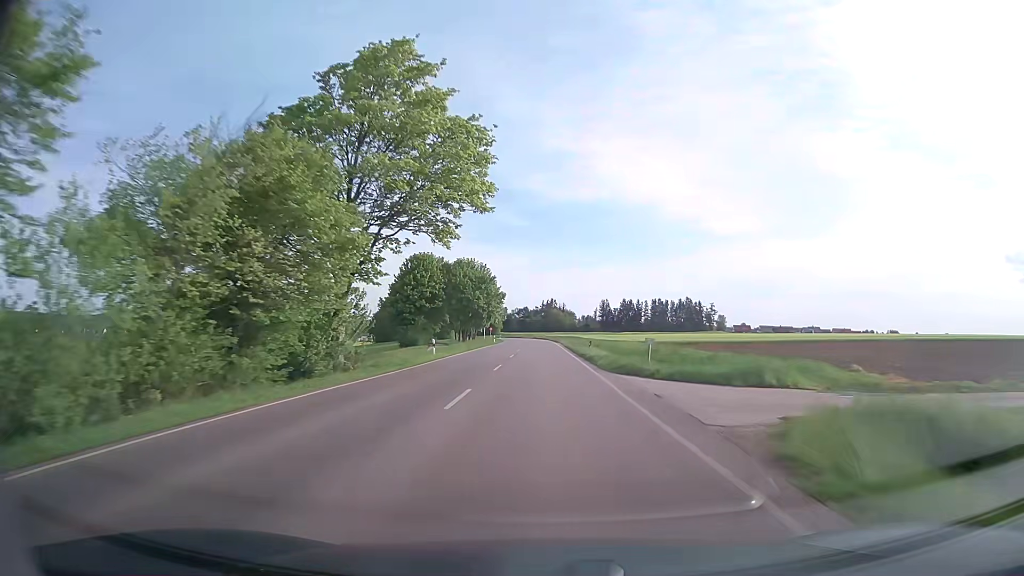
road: secondary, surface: asphalt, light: Day
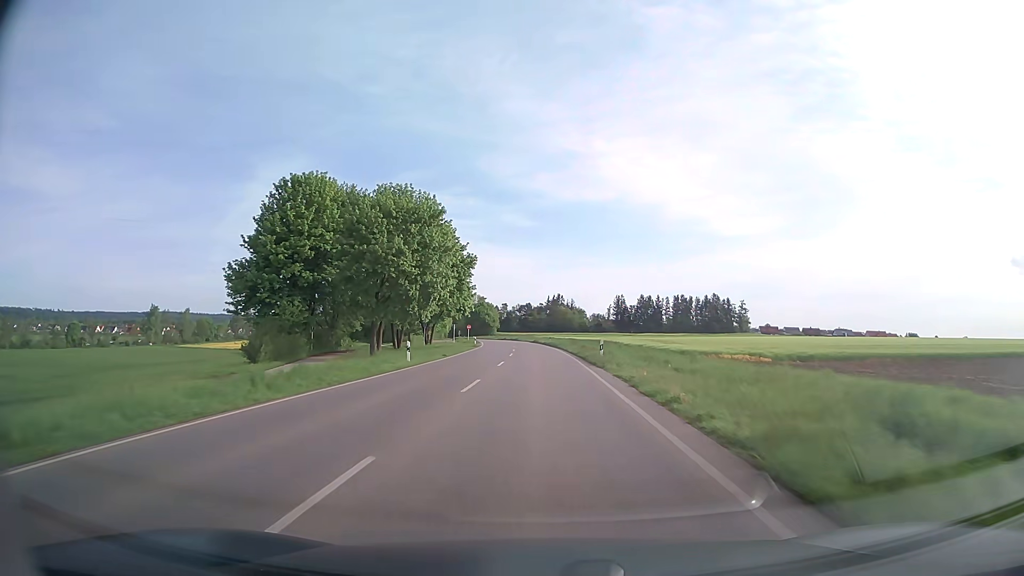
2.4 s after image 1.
(-0.2, +57.0) m; 0°
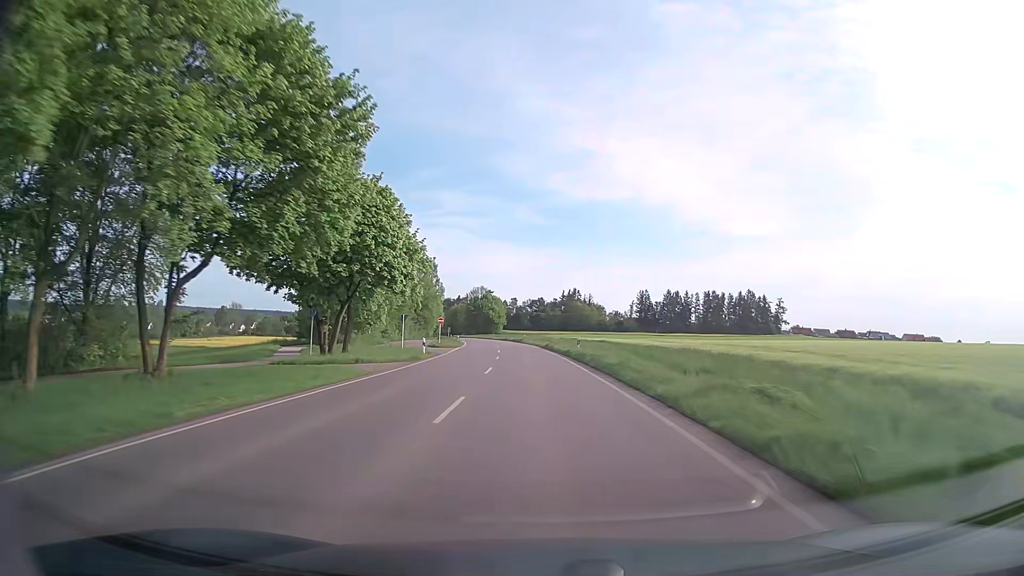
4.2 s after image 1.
(-0.5, +41.6) m; -1°
(0, +10) (0, +20) (-1, +30) (-1, +40) (-2, +50) (-2, +60) (-3, +70) (-4, +80) (-5, +90) (-7, +100) m
